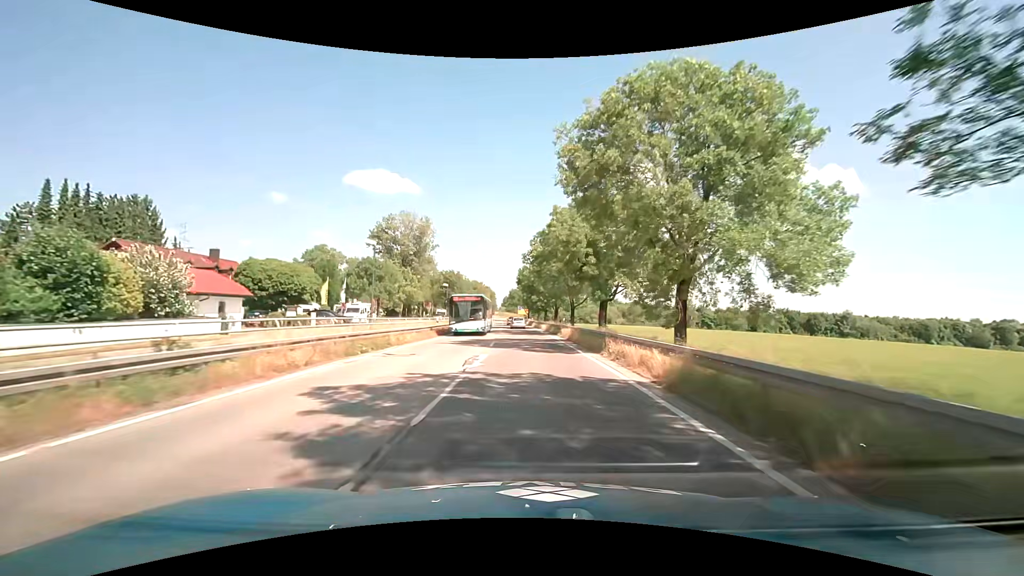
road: secondary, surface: asphalt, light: Day
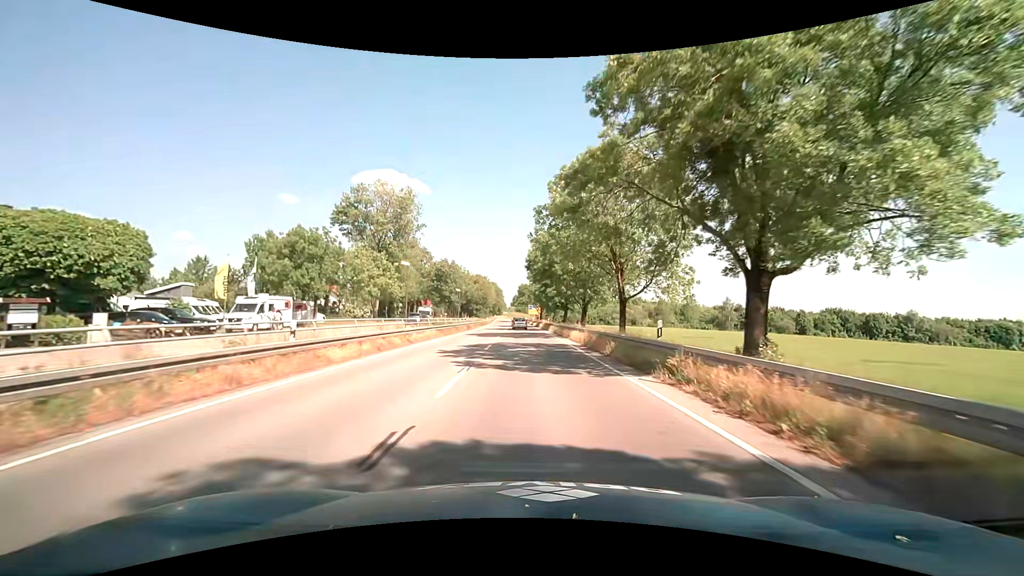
(-0.4, +26.1) m; -2°
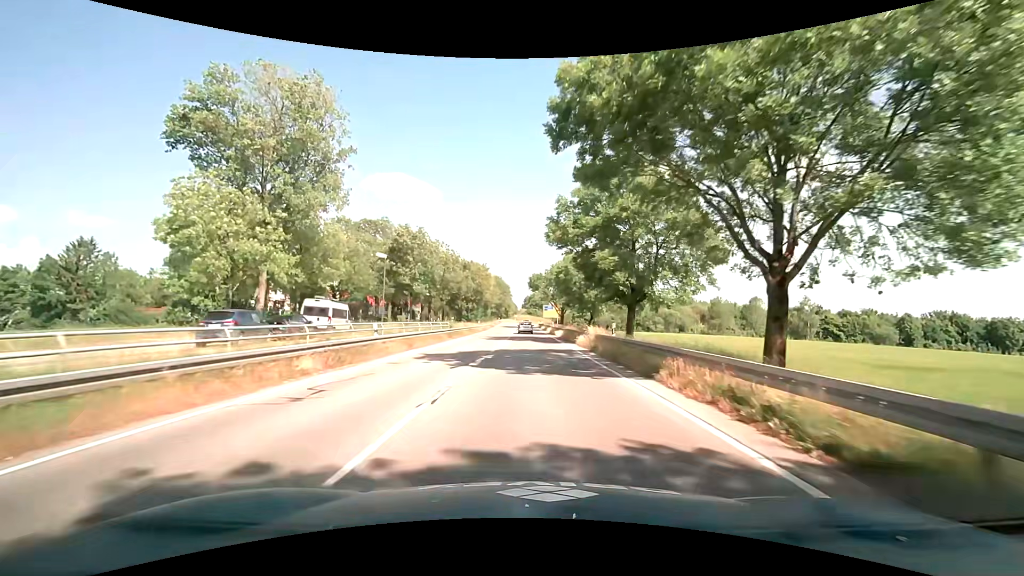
(-0.3, +41.2) m; -1°
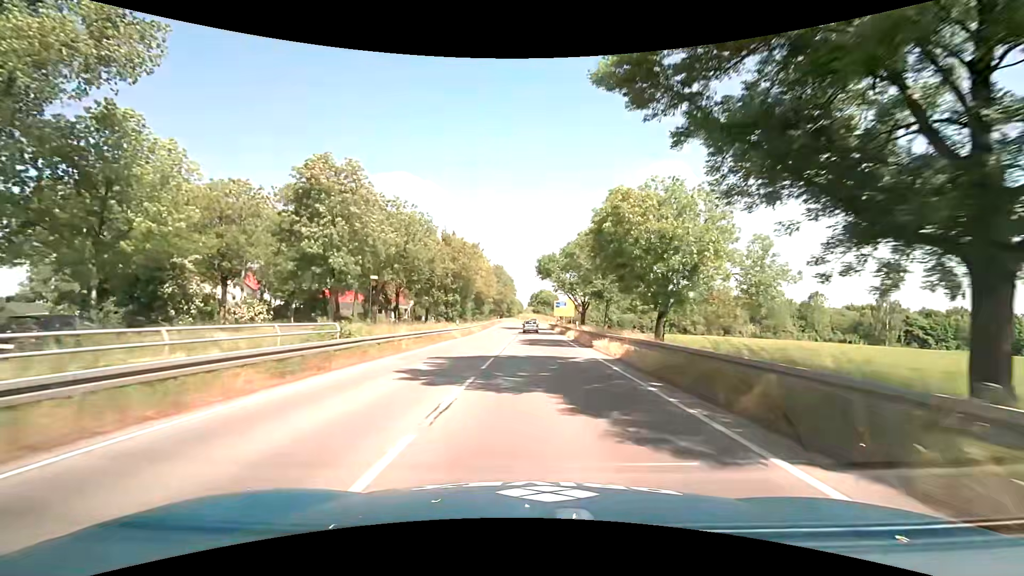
(-0.3, +26.5) m; -1°
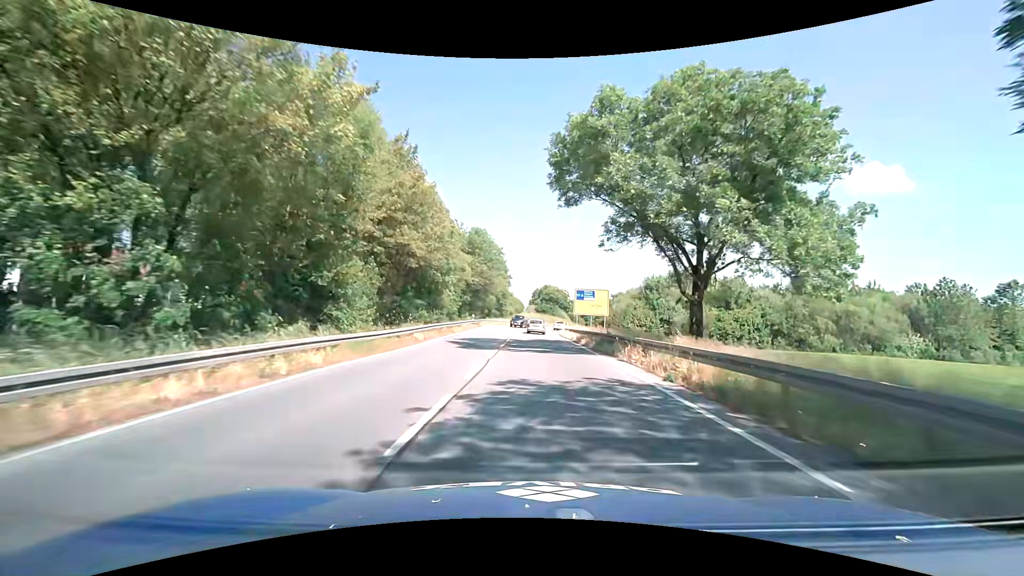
(+0.2, +46.3) m; 0°
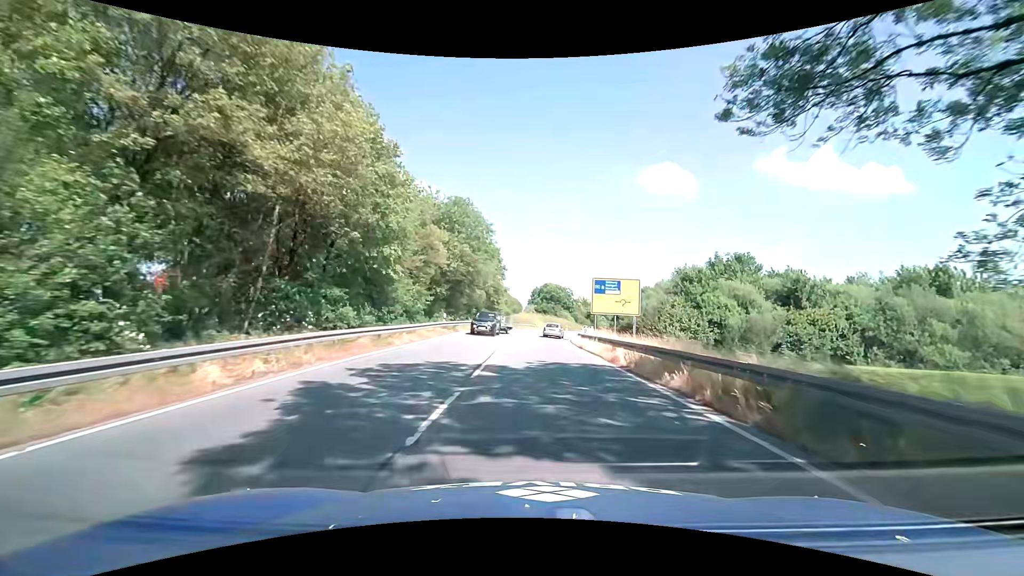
(-0.1, +17.7) m; -1°
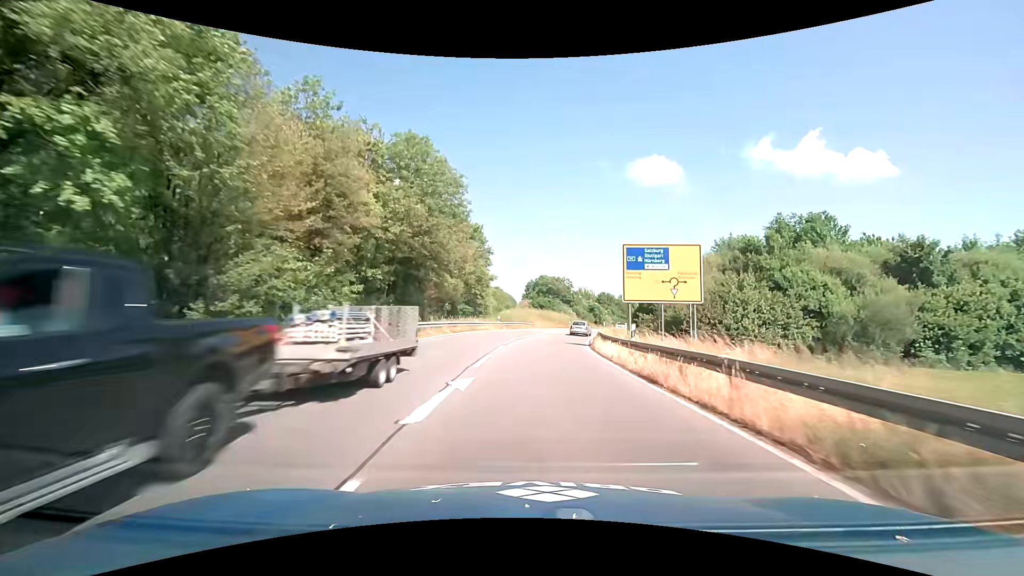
(+0.1, +17.0) m; +1°
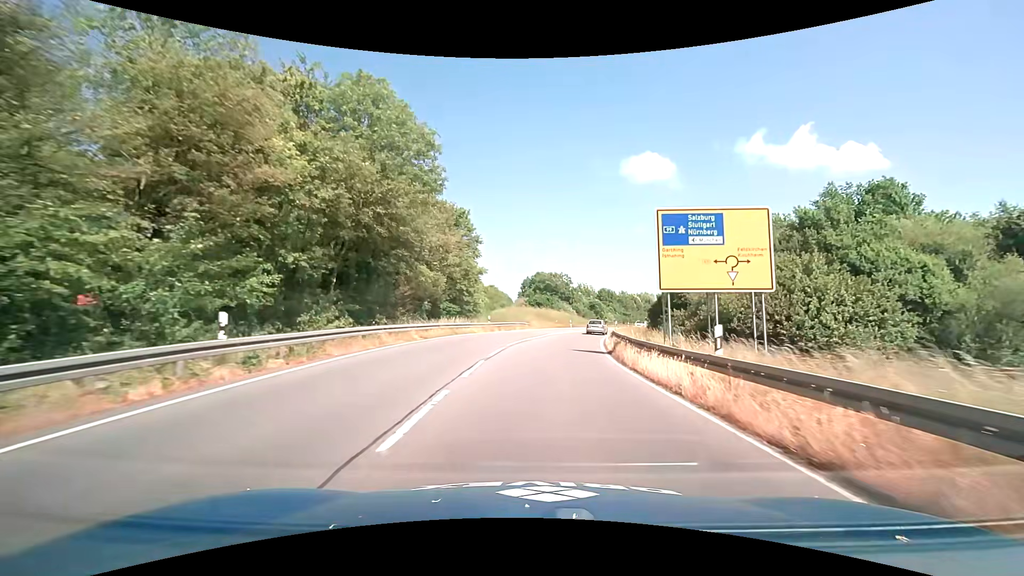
(+0.1, +8.2) m; +1°
(0, +10) (+1, +20) (+2, +30) (+3, +40) (+5, +50) (+8, +59) (+11, +69) (+15, +78) (+19, +87) (+24, +96) m
